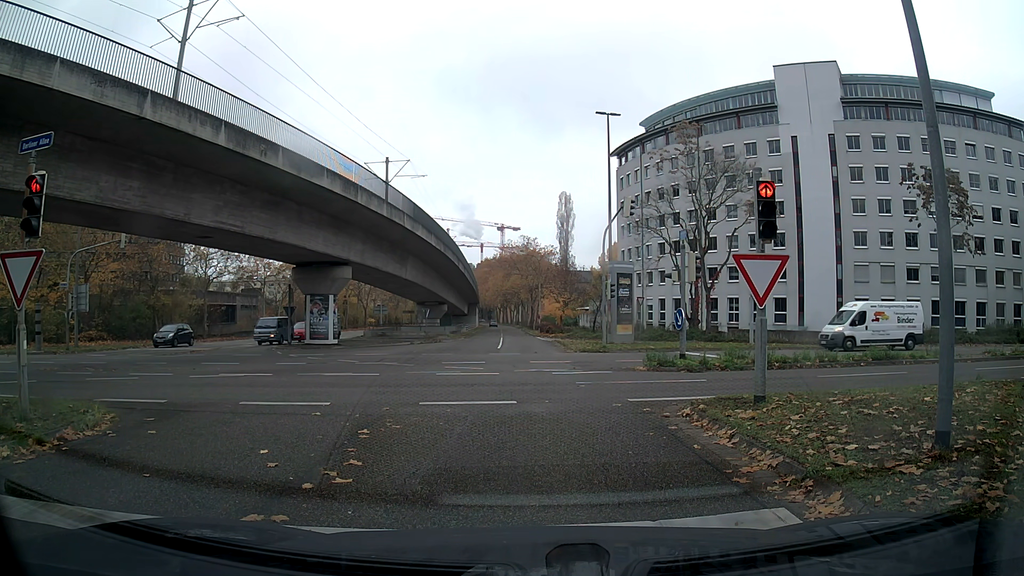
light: Day
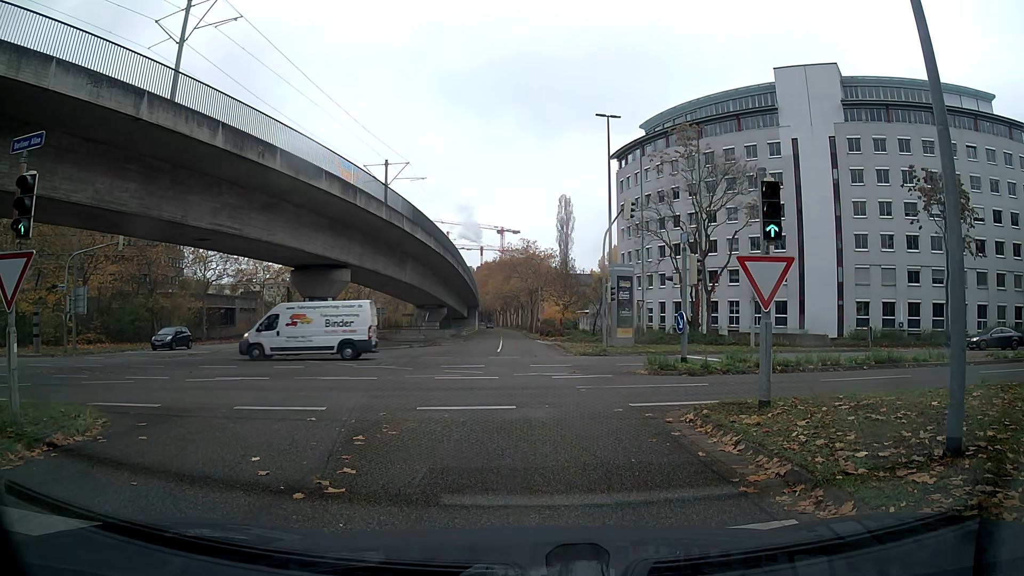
(0.0, +0.2) m; 0°
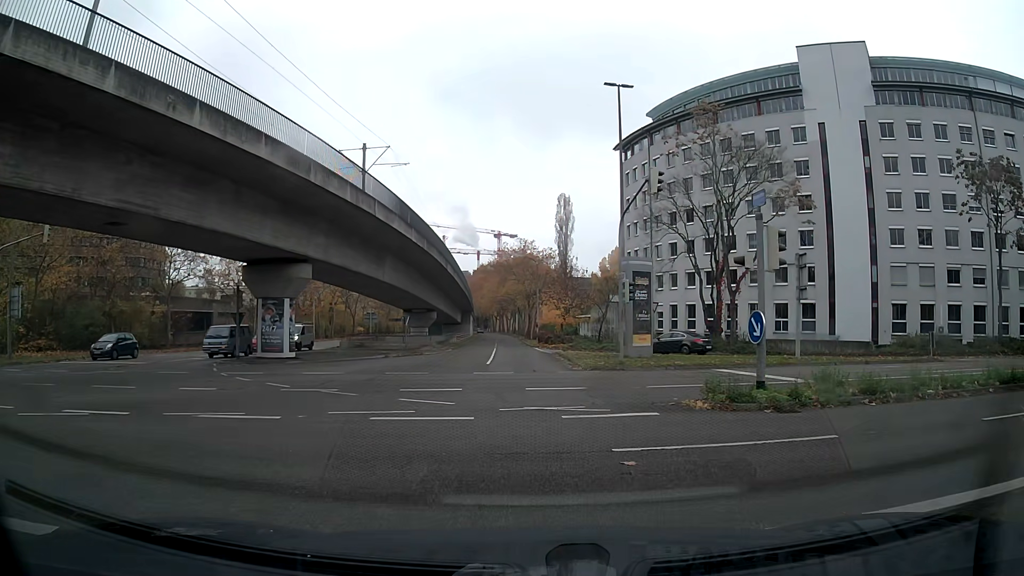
(0.0, +7.1) m; 0°
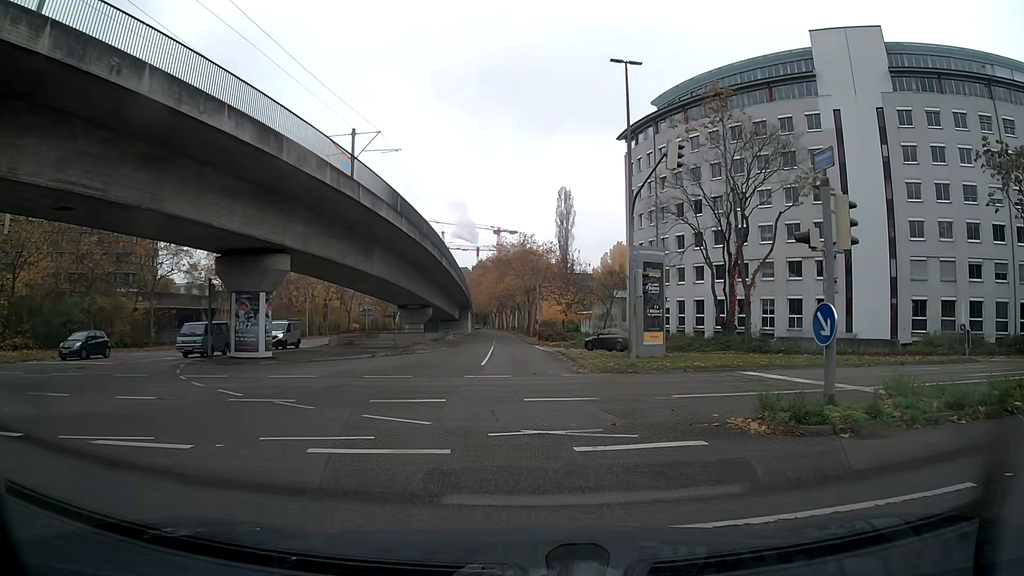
(0.0, +3.2) m; 0°
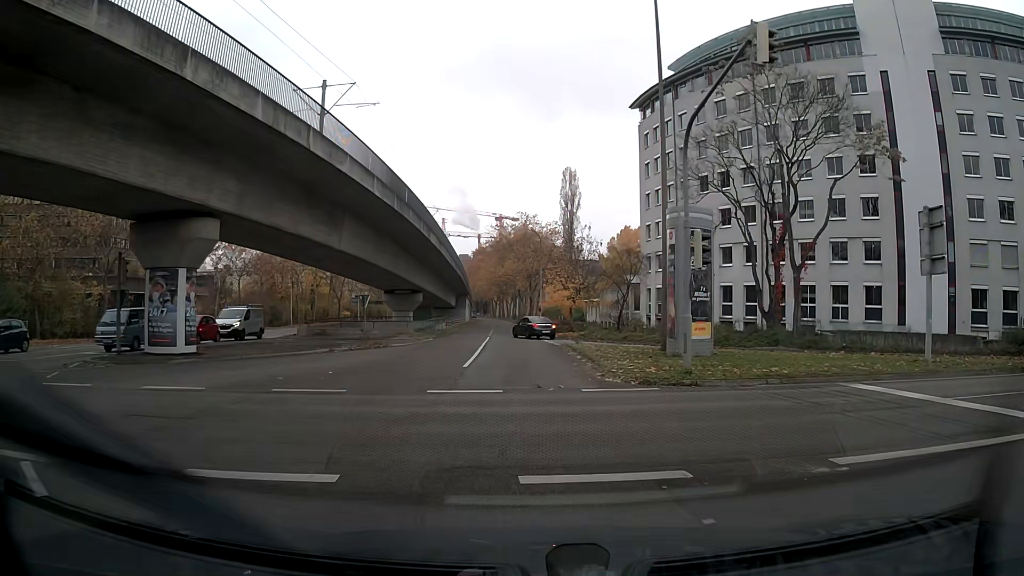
(0.0, +7.7) m; 0°
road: tertiary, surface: asphalt
